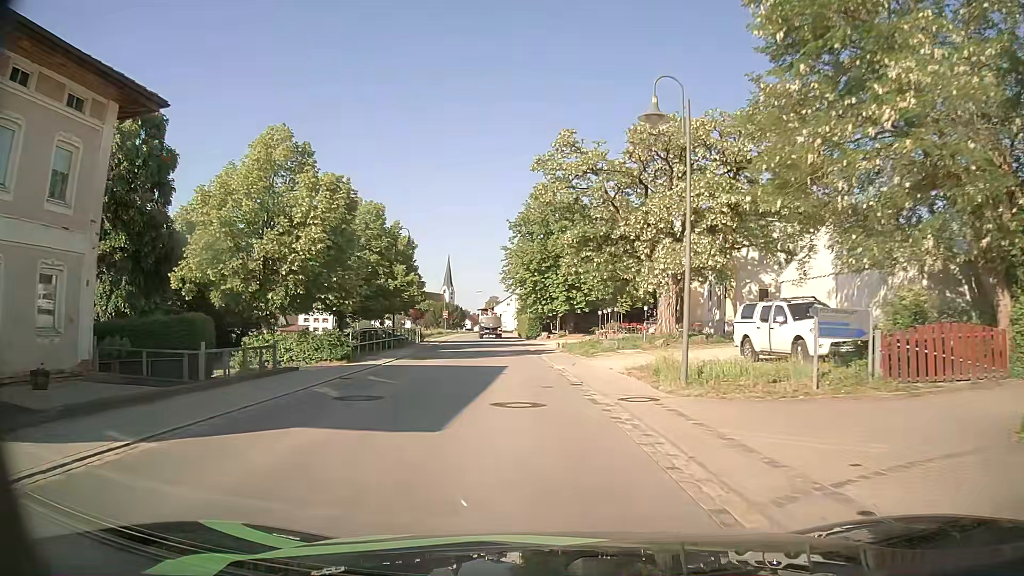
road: secondary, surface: asphalt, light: Day
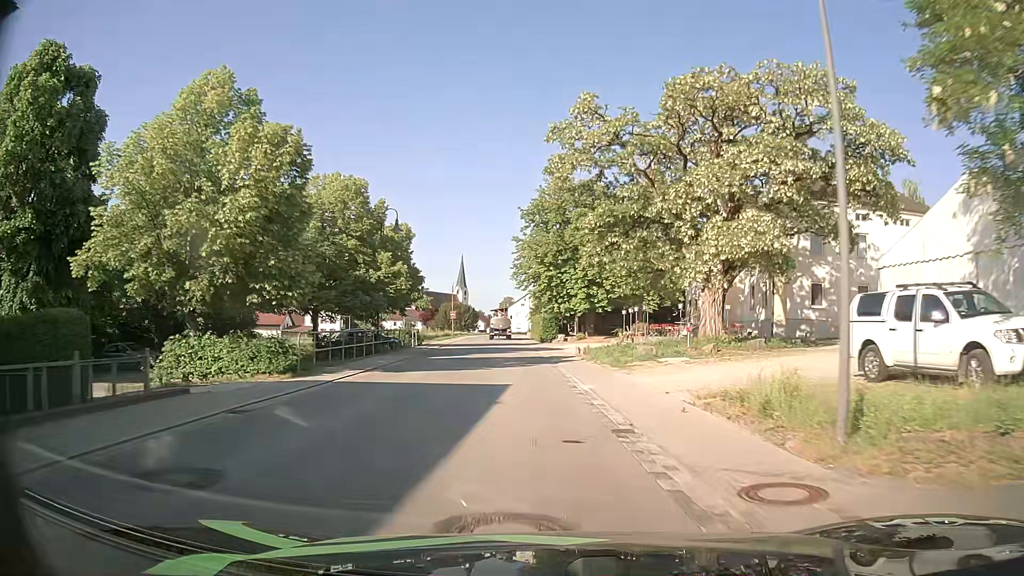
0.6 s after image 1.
(-0.1, +7.2) m; -2°
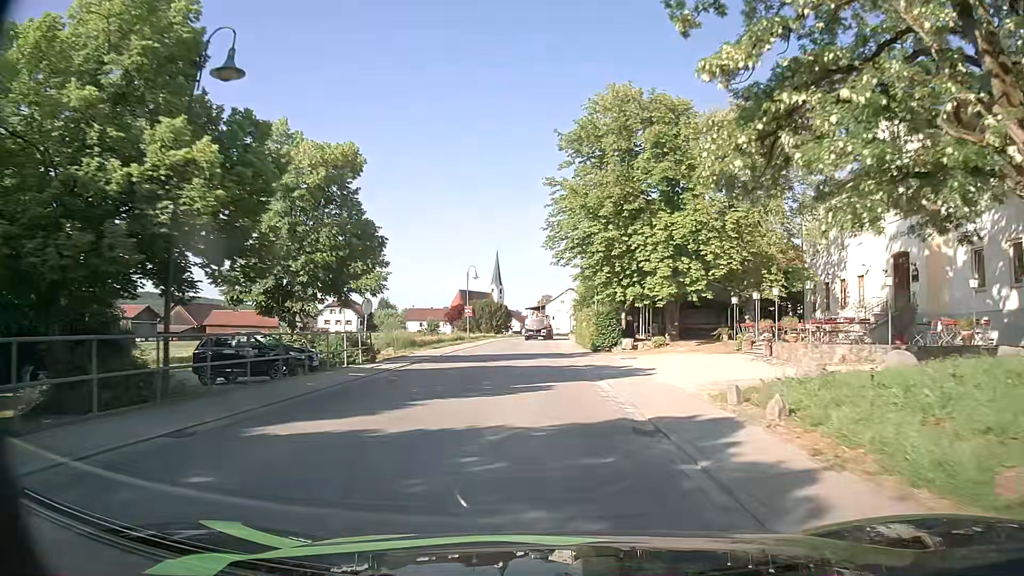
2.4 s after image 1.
(-0.8, +21.9) m; -4°
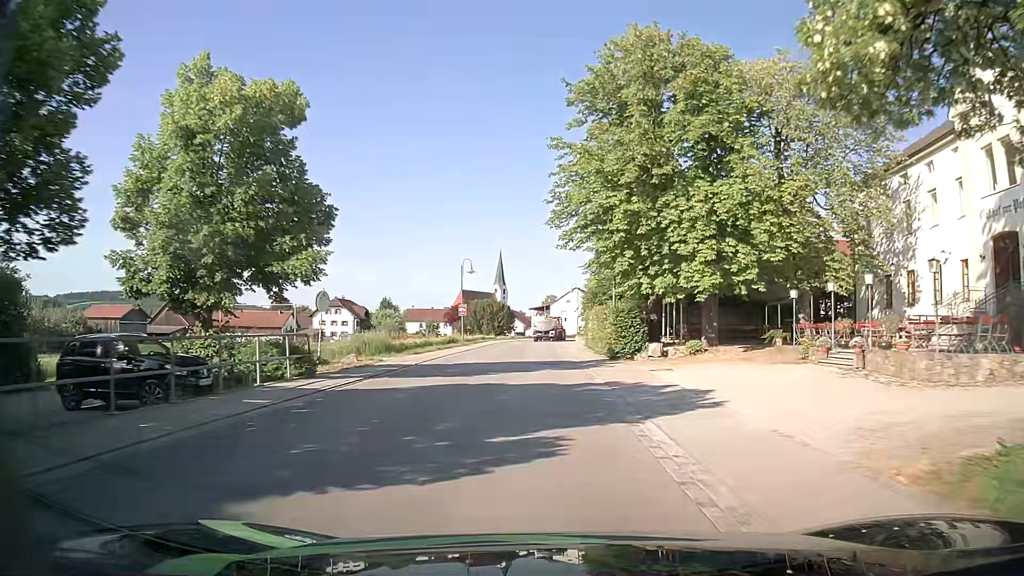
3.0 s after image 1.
(0.0, +7.3) m; 0°
(0, +10) (0, +20) (0, +30) (0, +40) (-1, +50) (-1, +60) (-1, +70) (0, +80) (+1, +90) (+3, +100) m
